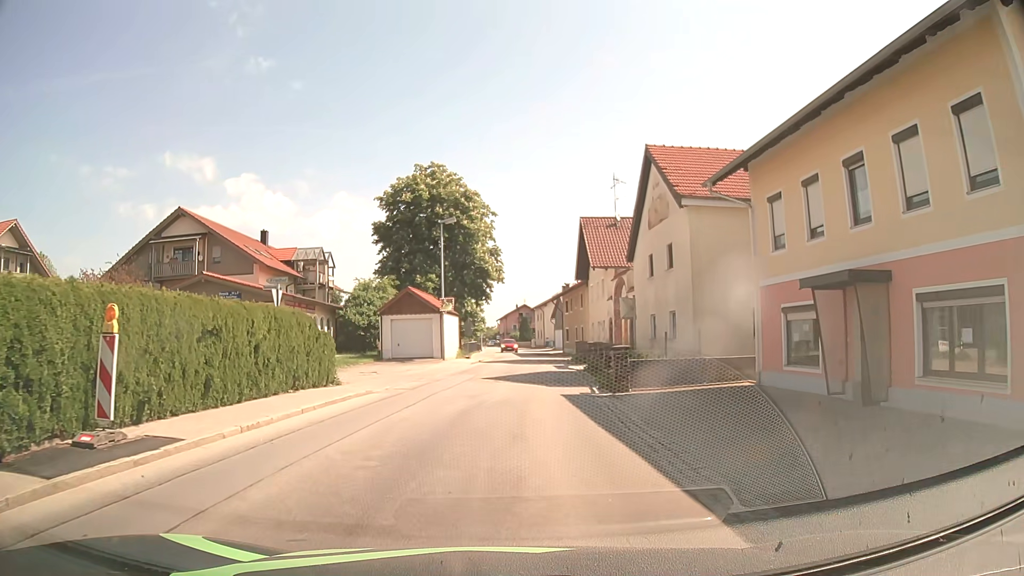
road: tertiary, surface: asphalt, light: Day
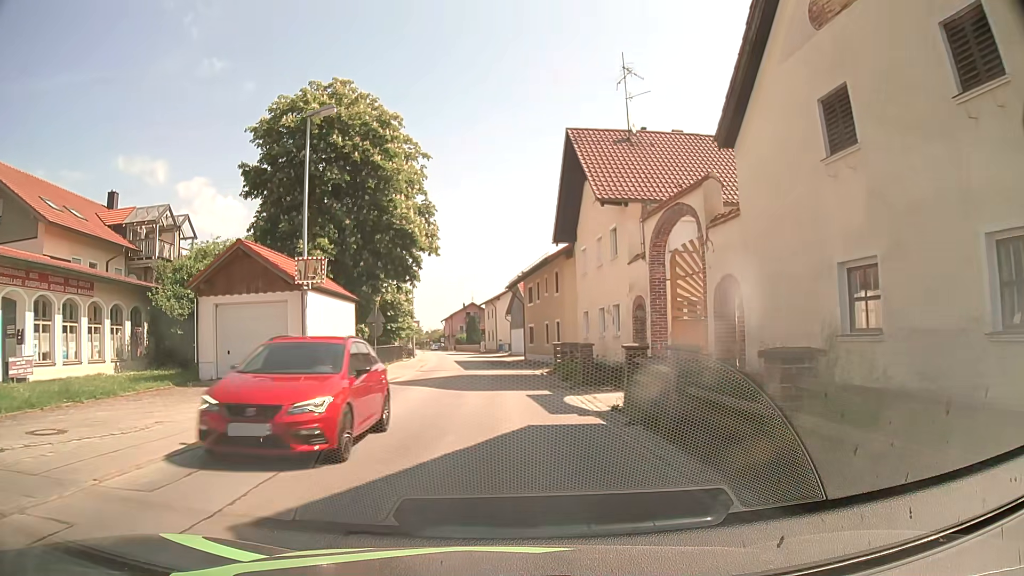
(+0.5, +19.6) m; +4°
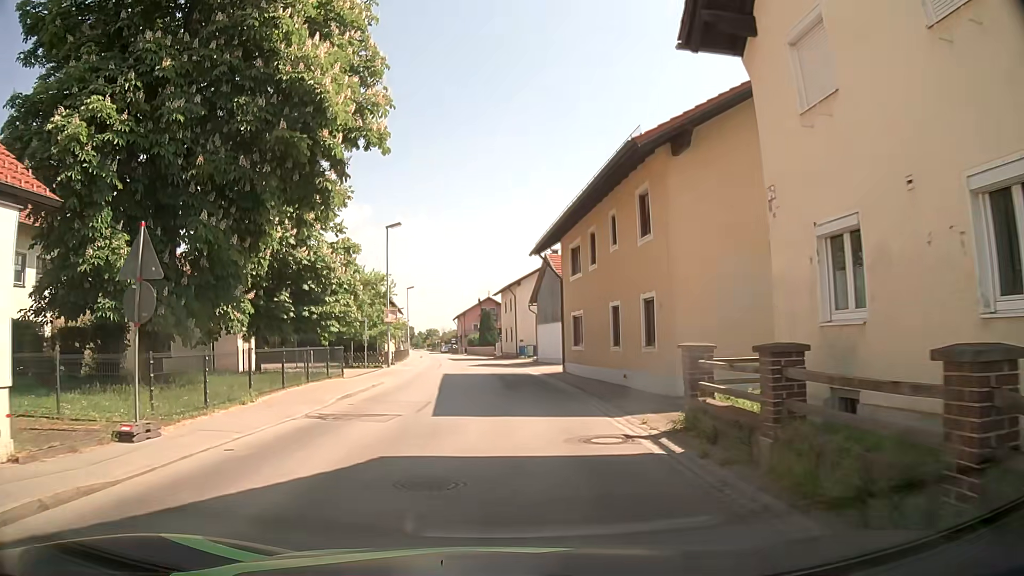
(-0.1, +20.6) m; -1°
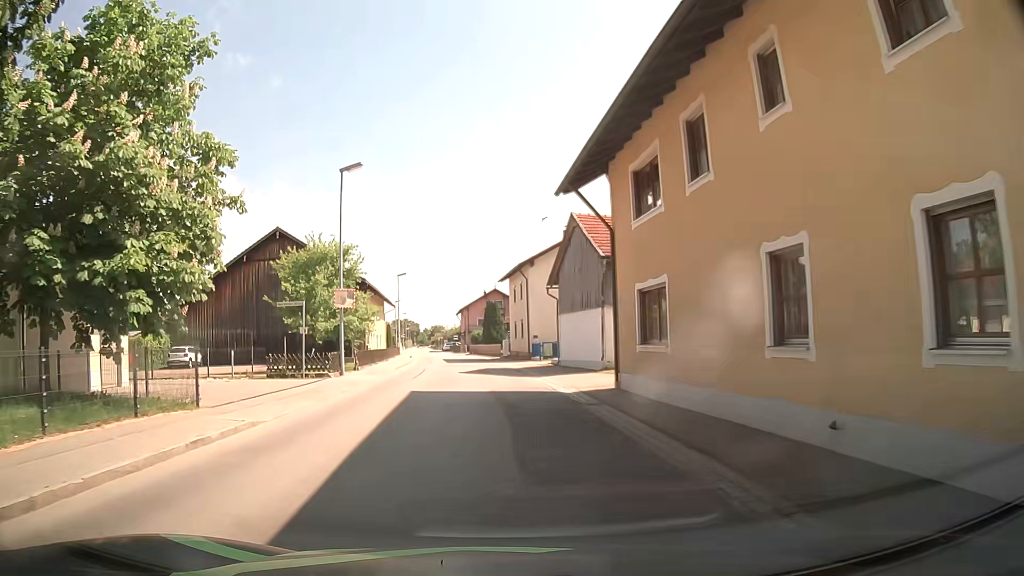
(-0.2, +12.6) m; 0°
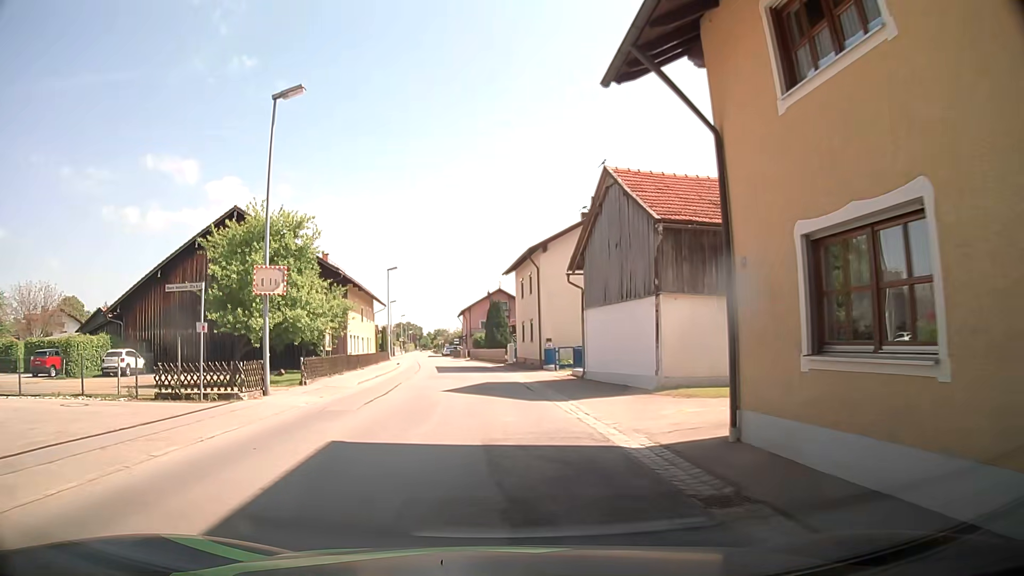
(-0.2, +8.9) m; -2°
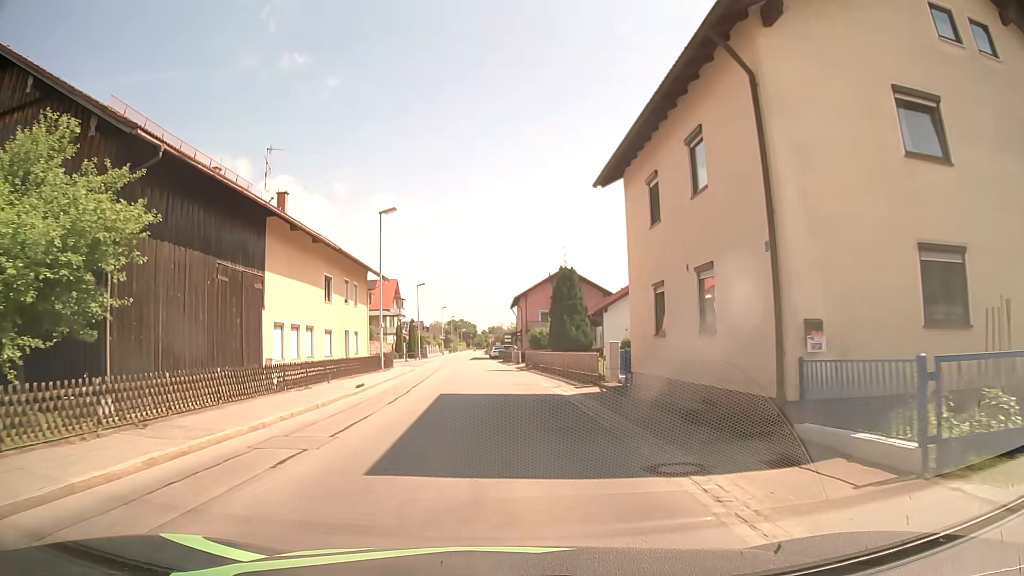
(-0.8, +26.2) m; -4°
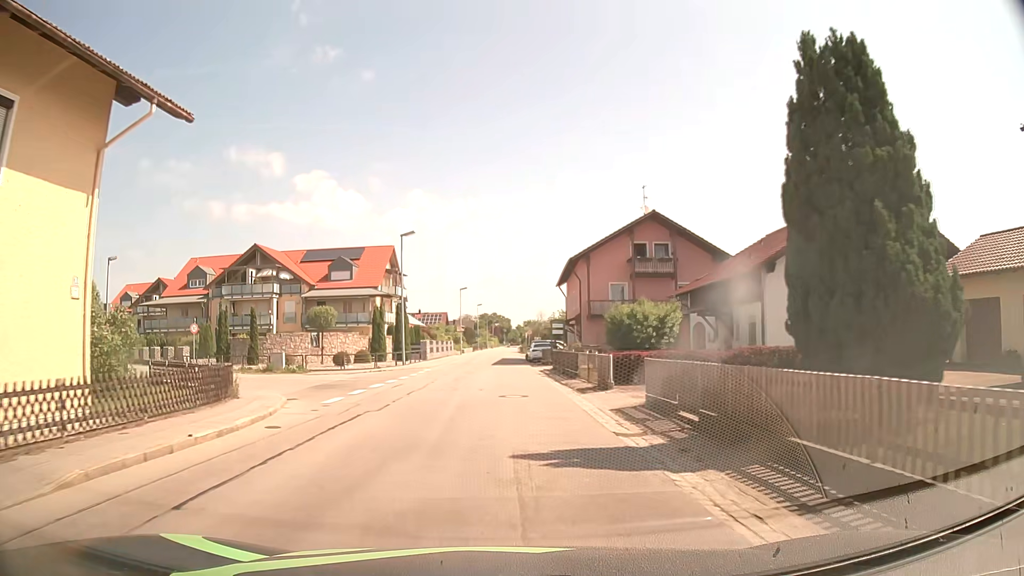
(-0.9, +30.9) m; -3°
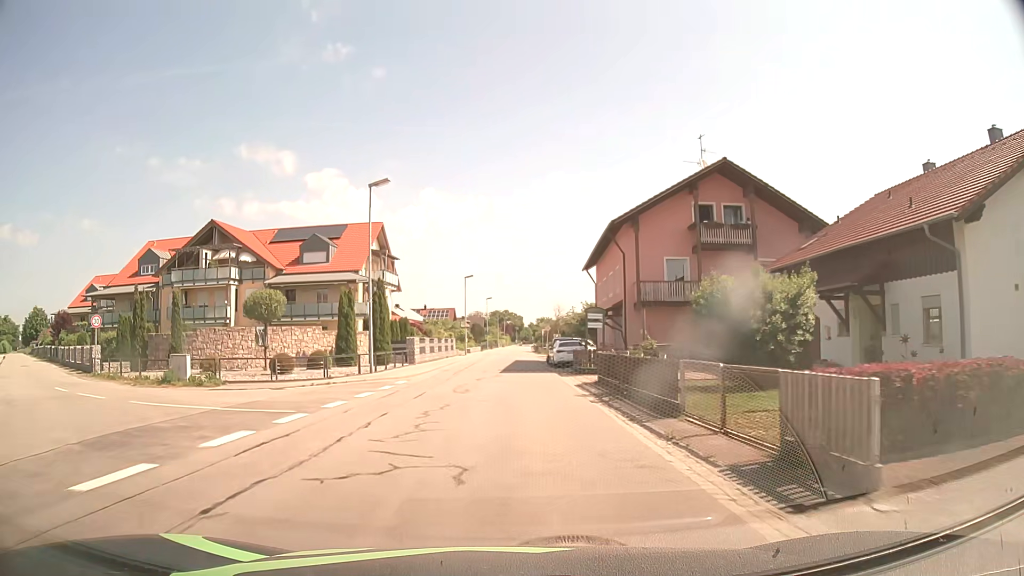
(-0.1, +13.1) m; -1°
